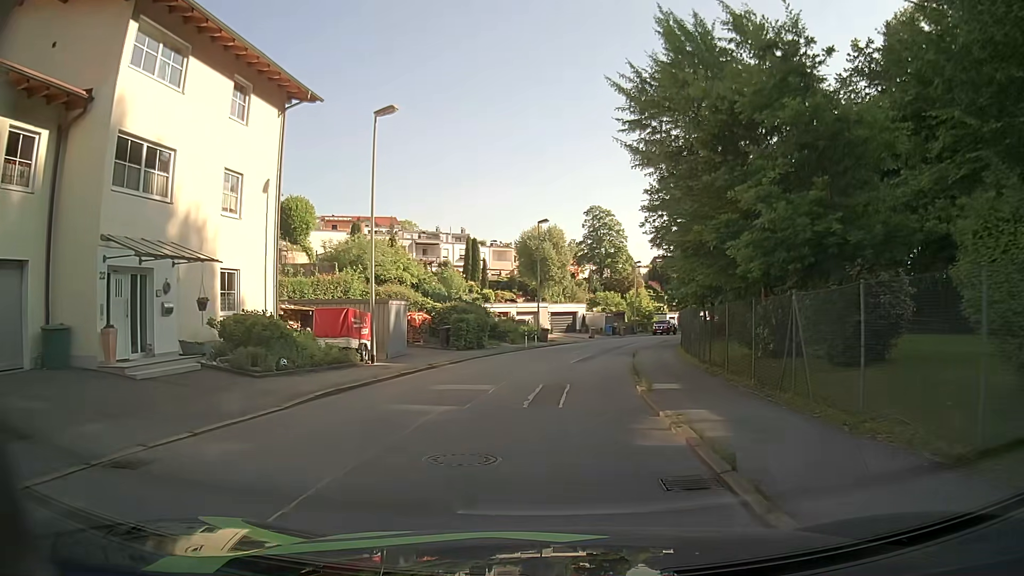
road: residential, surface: asphalt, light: Day
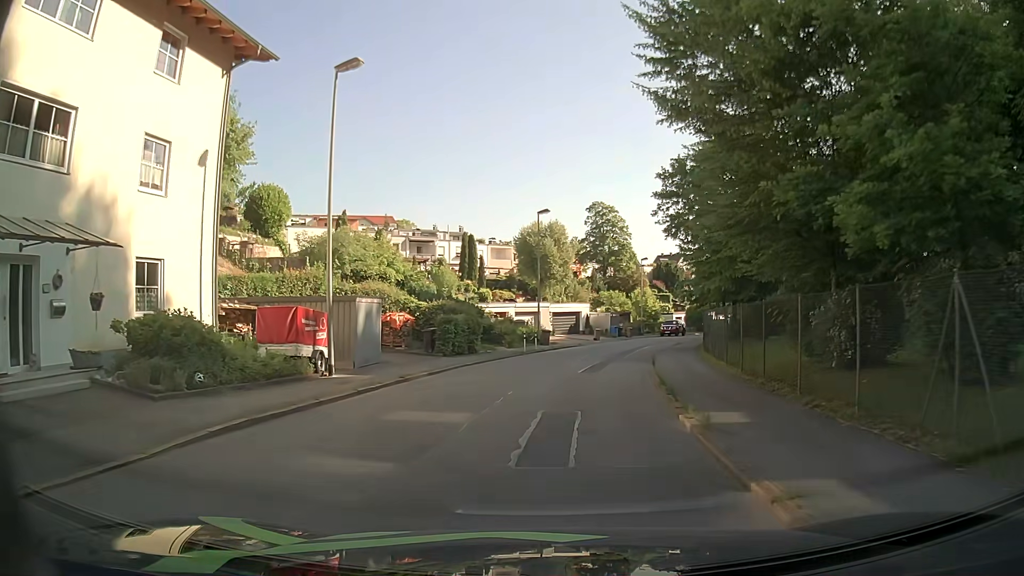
(0.0, +4.4) m; 0°
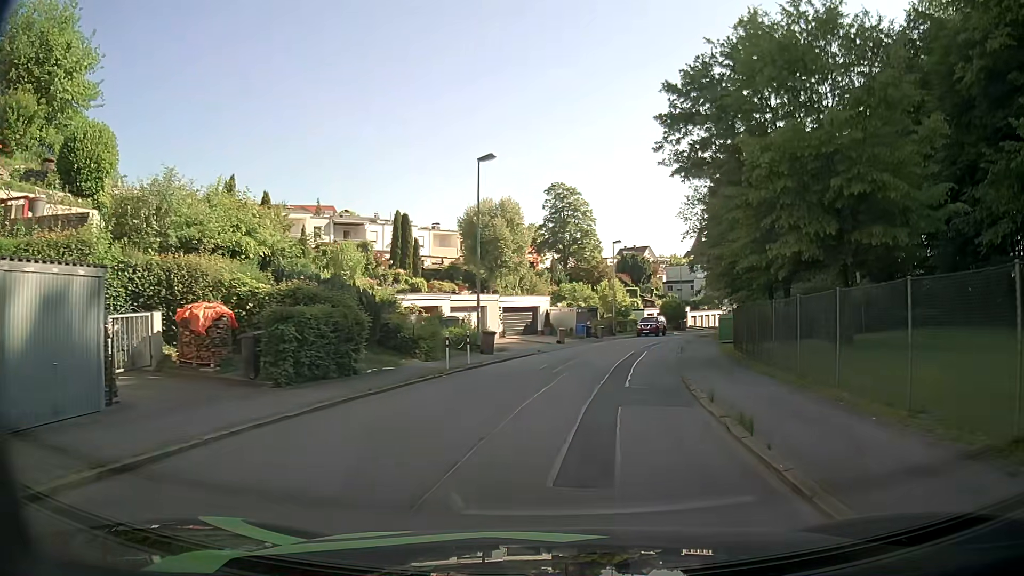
(+0.5, +13.3) m; +3°
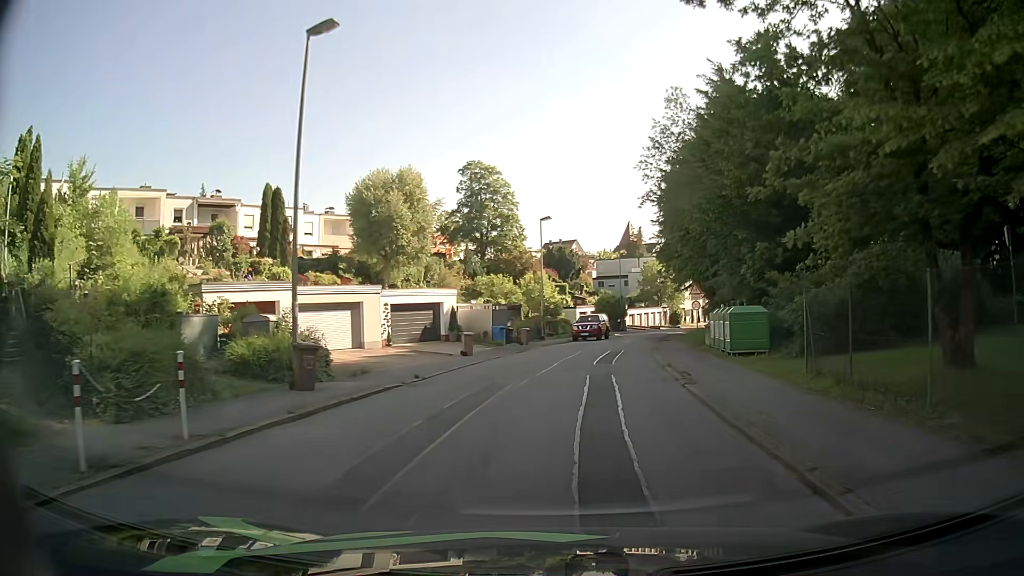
(+1.0, +13.5) m; +7°
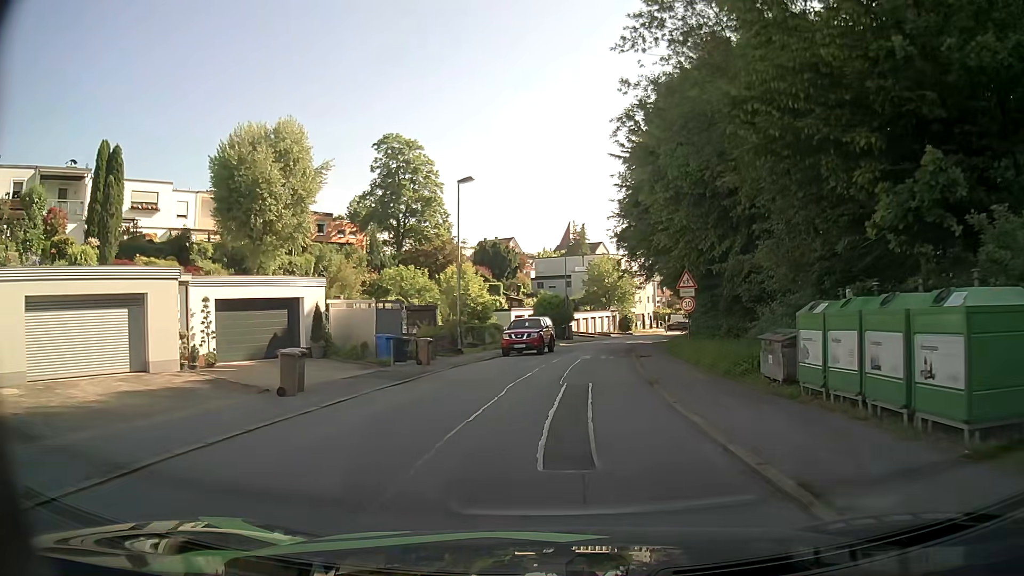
(+0.6, +13.7) m; +5°
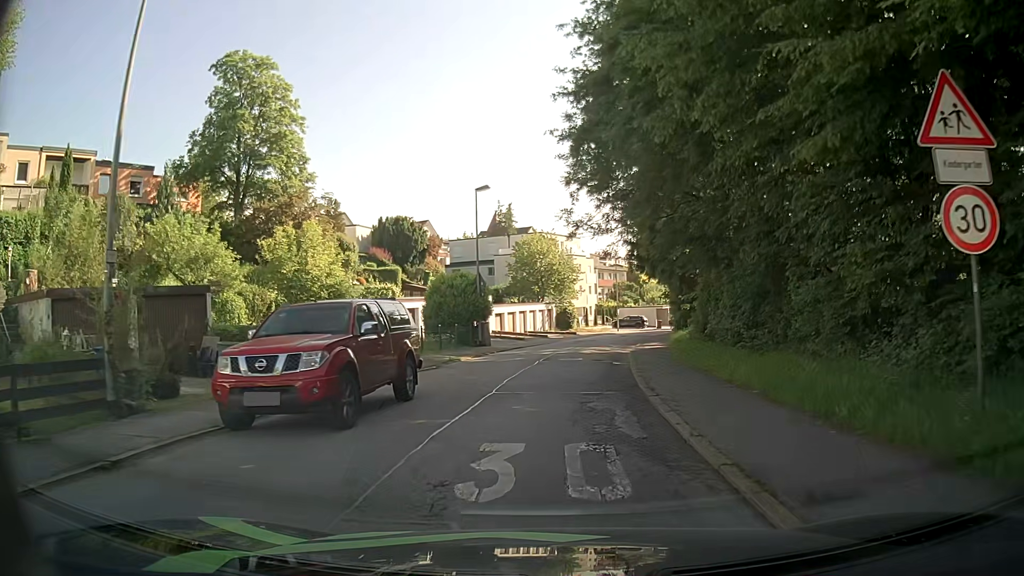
(+1.3, +22.0) m; +6°
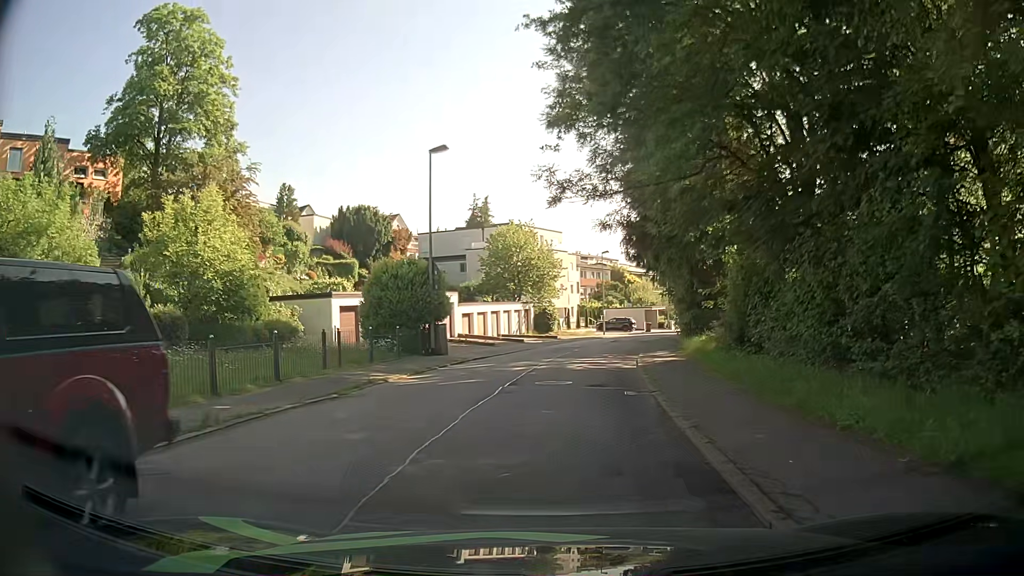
(+0.1, +8.3) m; +1°
(0, +10) (+1, +20) (+2, +30) (+4, +40) (+7, +49) (+10, +59) (+14, +68) (+18, +77) (+23, +86) (+27, +95) m
